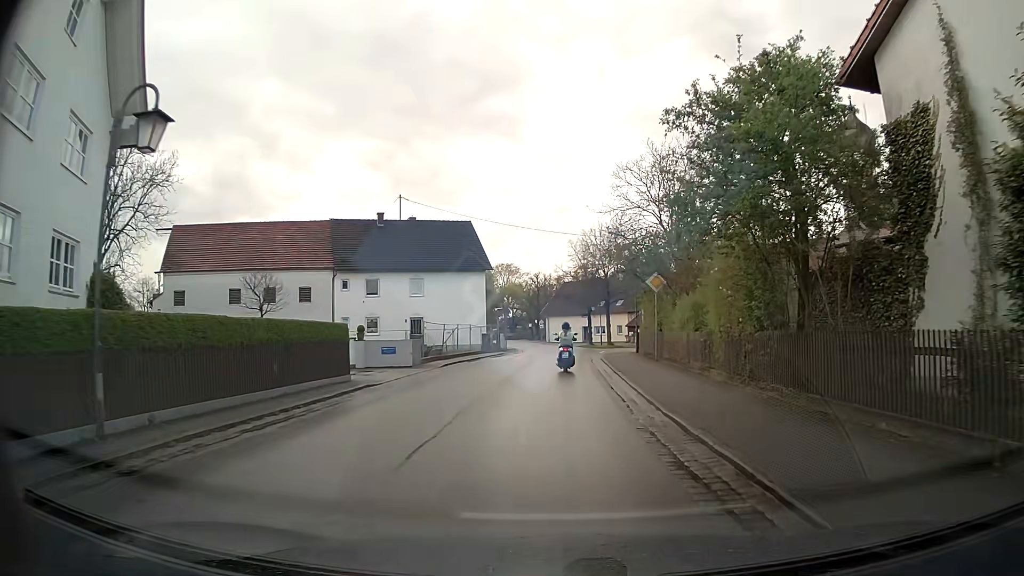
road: residential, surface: asphalt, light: Day
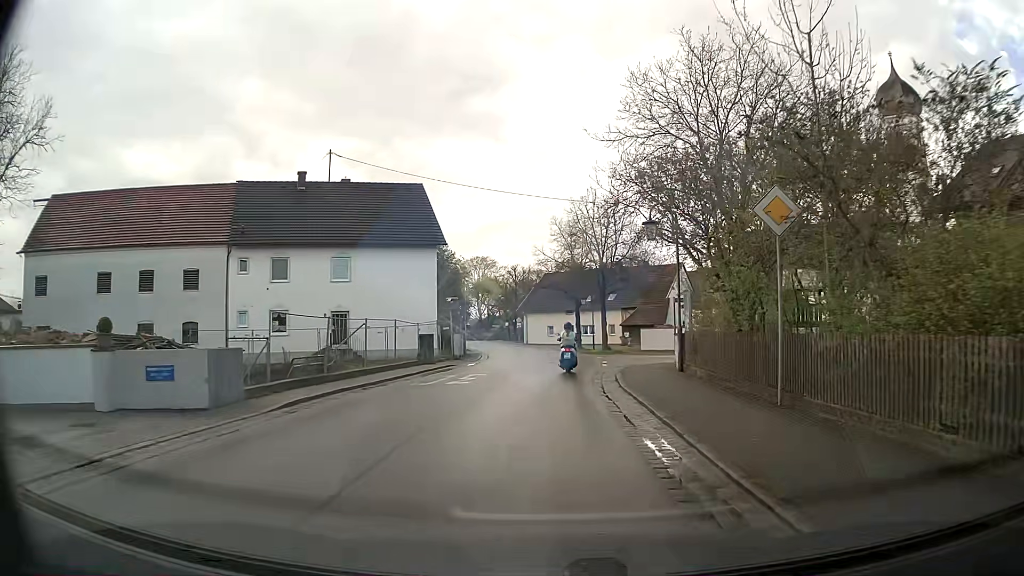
(+0.2, +15.6) m; +2°
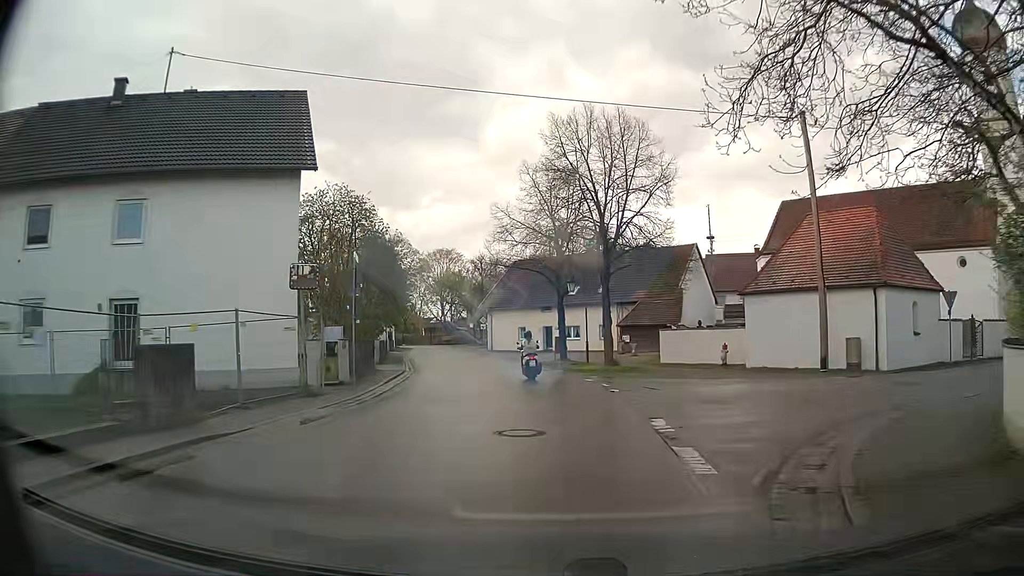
(+0.3, +19.4) m; +2°
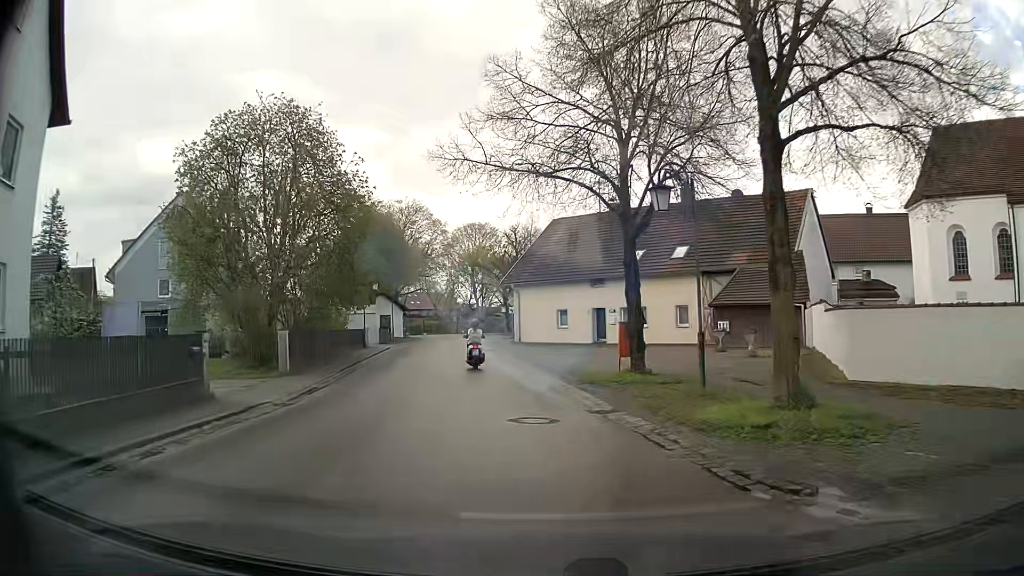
(0.0, +19.3) m; -4°
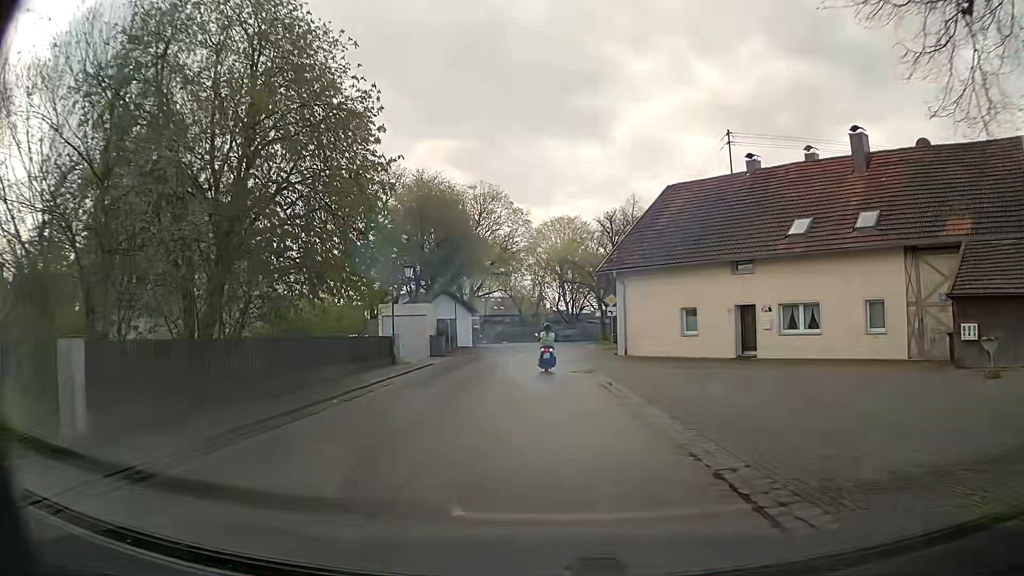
(-1.1, +14.3) m; -9°
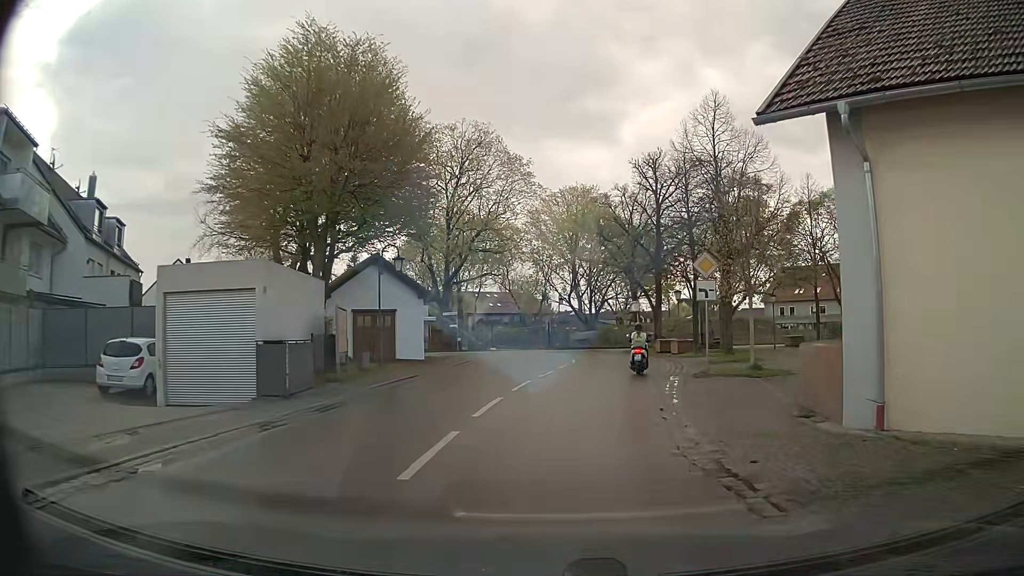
(0.0, +24.6) m; 0°
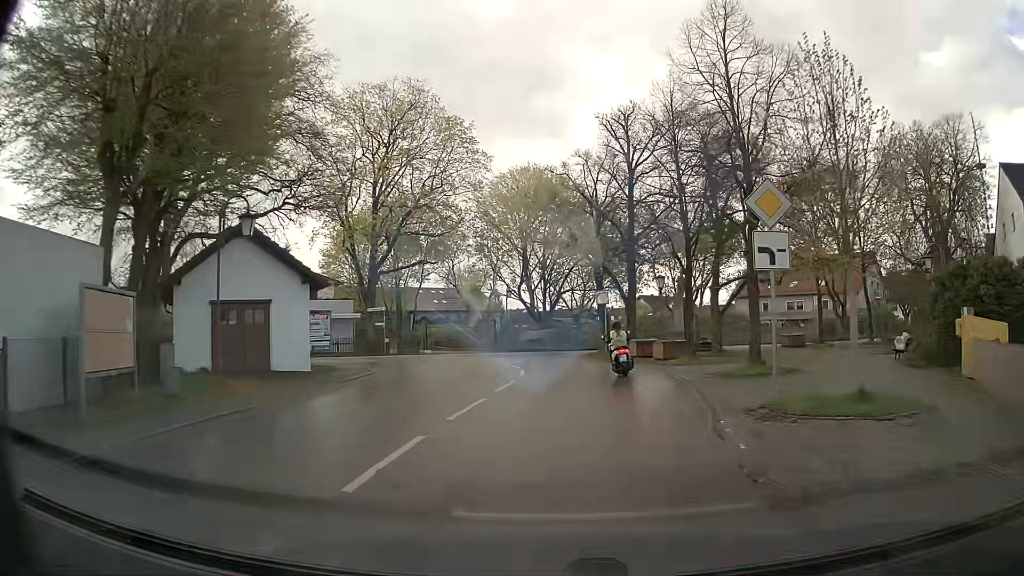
(+0.4, +9.6) m; +5°
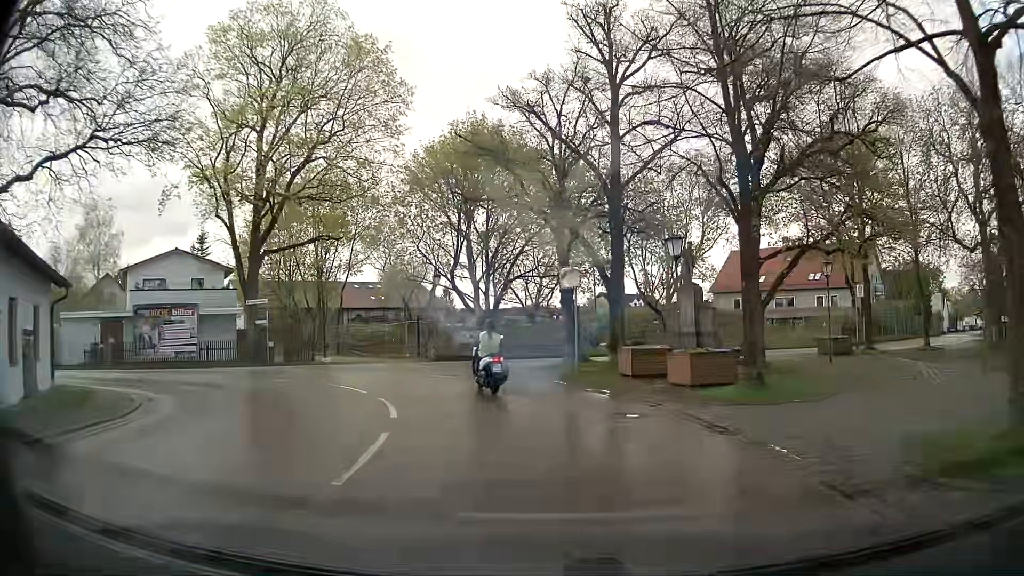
(+0.5, +13.1) m; +5°
